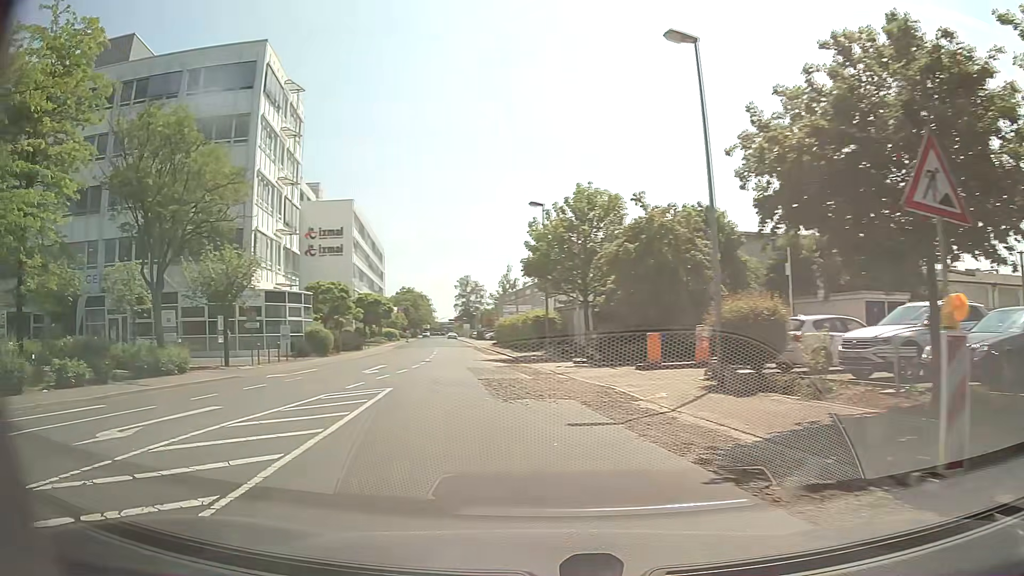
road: residential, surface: asphalt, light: Day
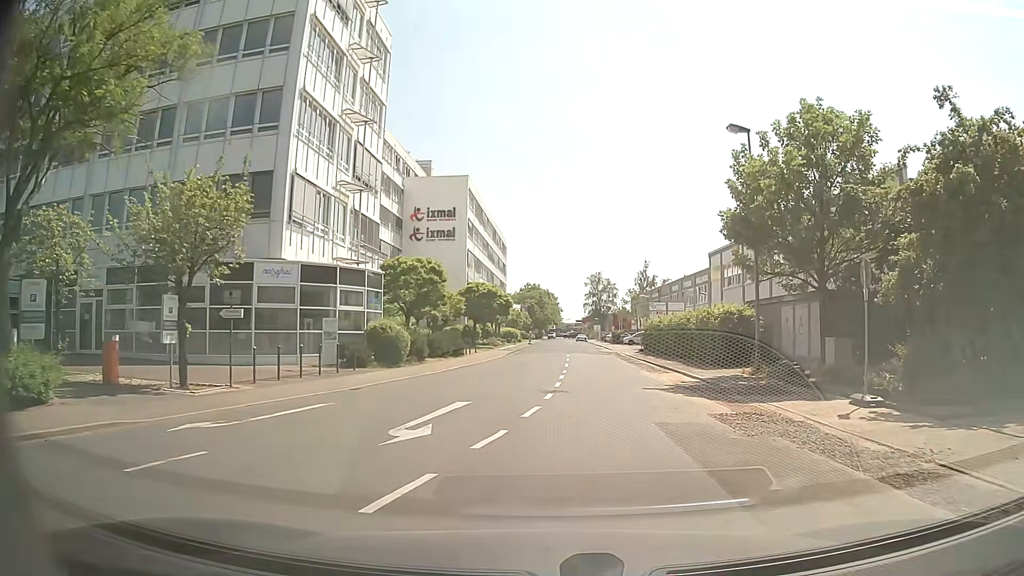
(-2.4, +14.8) m; -11°
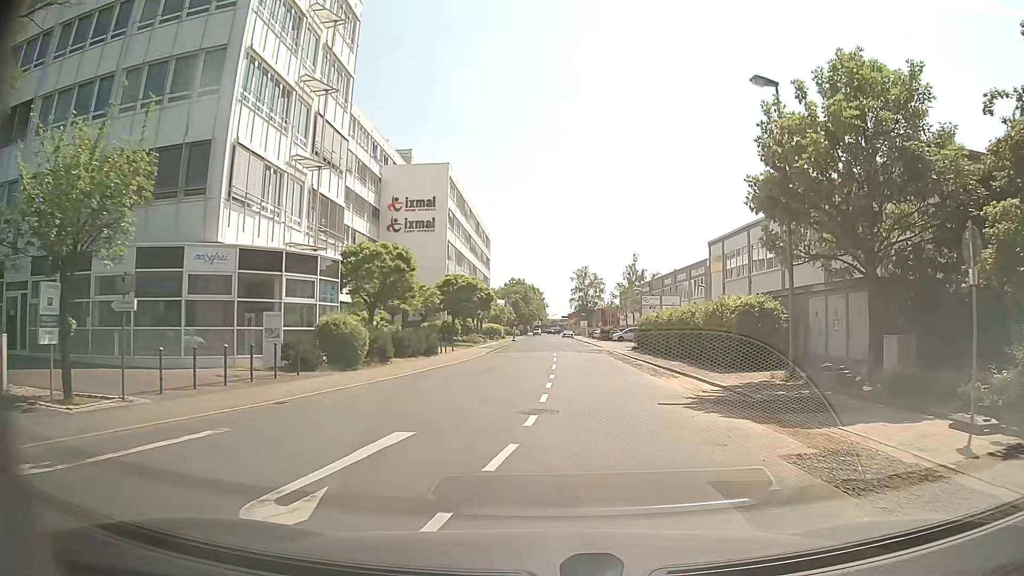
(0.0, +4.5) m; 0°
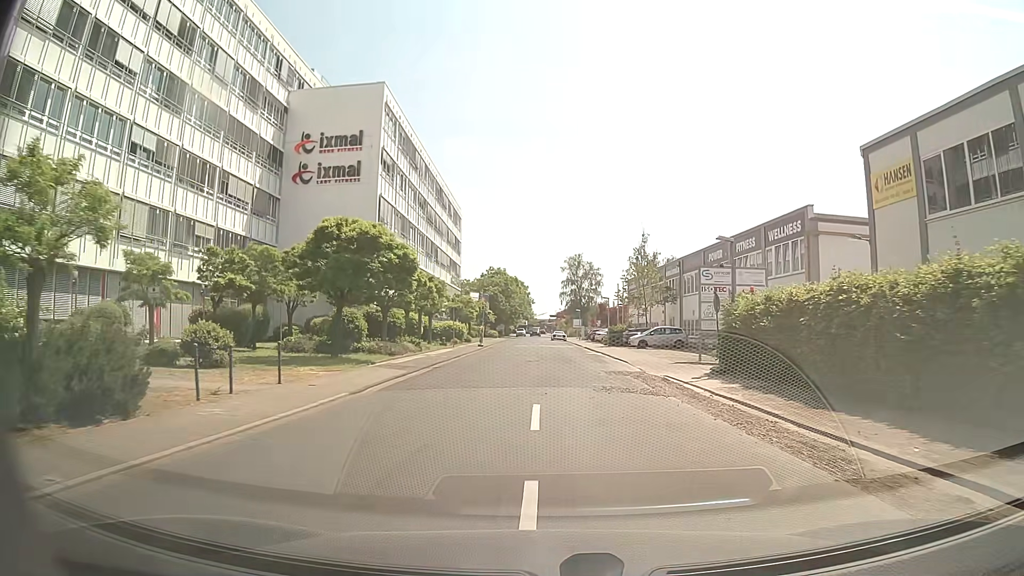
(+0.9, +26.3) m; +2°
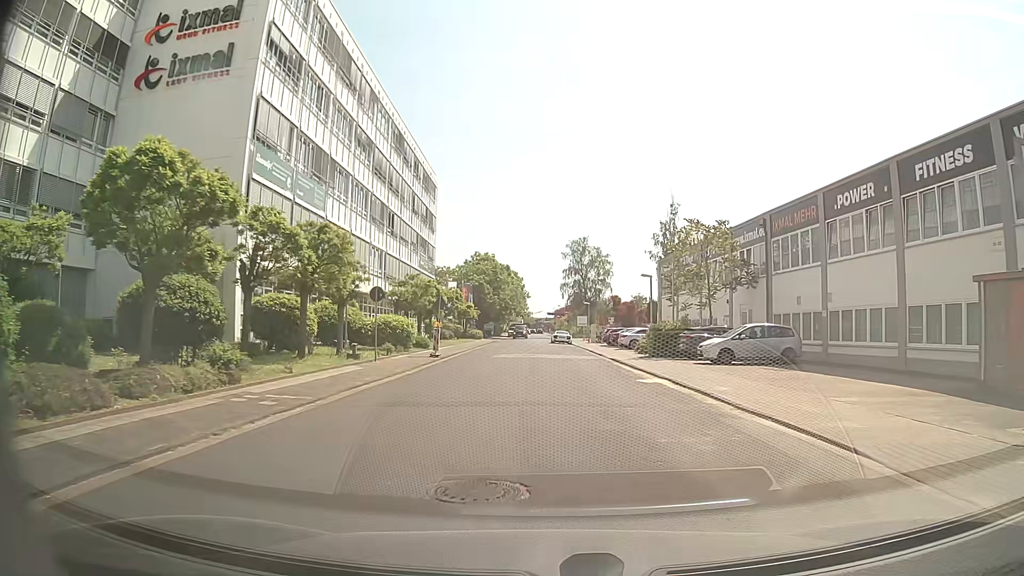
(0.0, +22.5) m; +1°
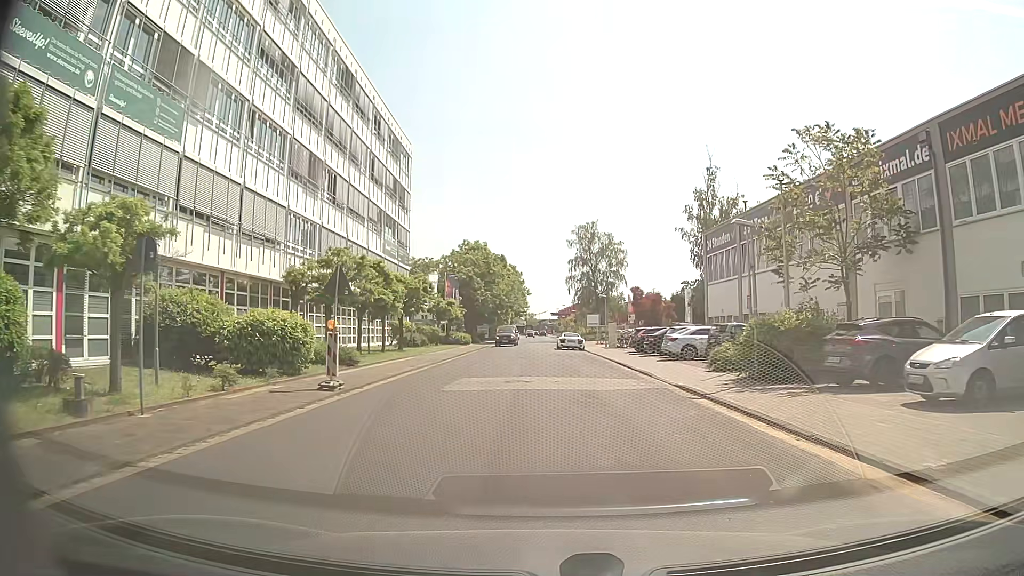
(+0.1, +16.3) m; -1°
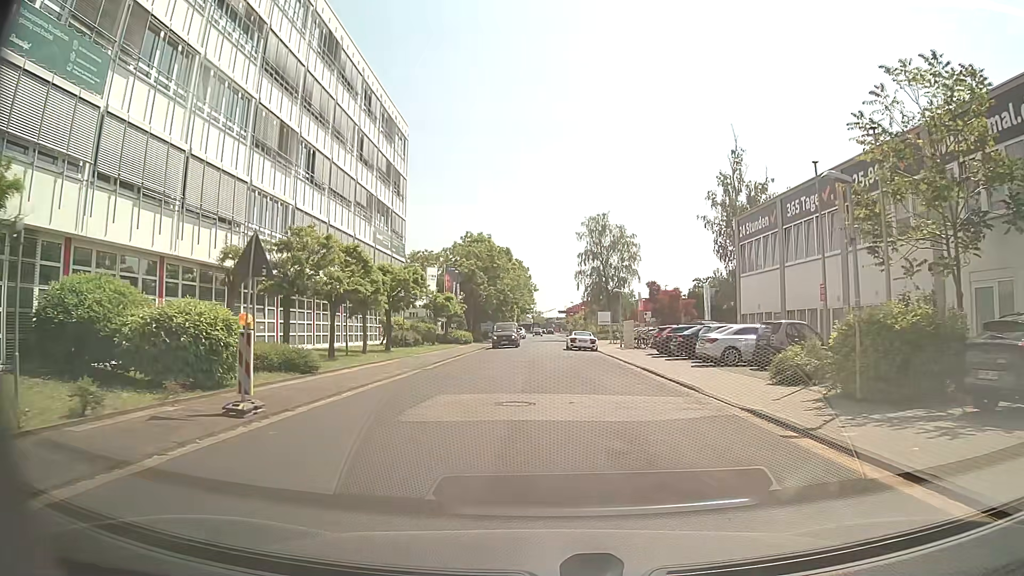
(0.0, +5.4) m; 0°
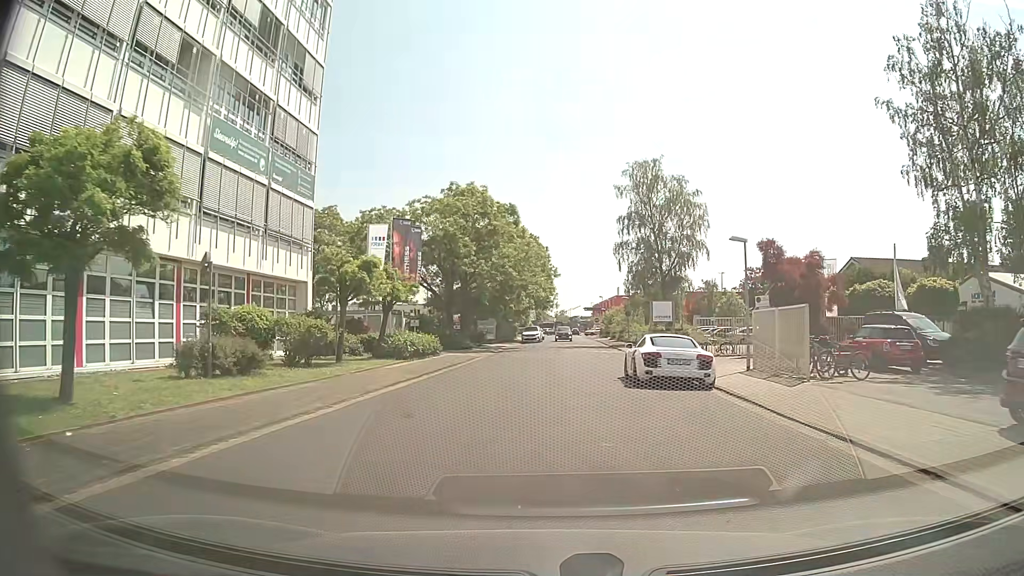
(-0.1, +27.4) m; -2°
(0, +10) (0, +20) (+1, +30) (+2, +40) (+3, +50) (+3, +60) (+4, +70) (+4, +80) (+4, +90) (+4, +100) m
